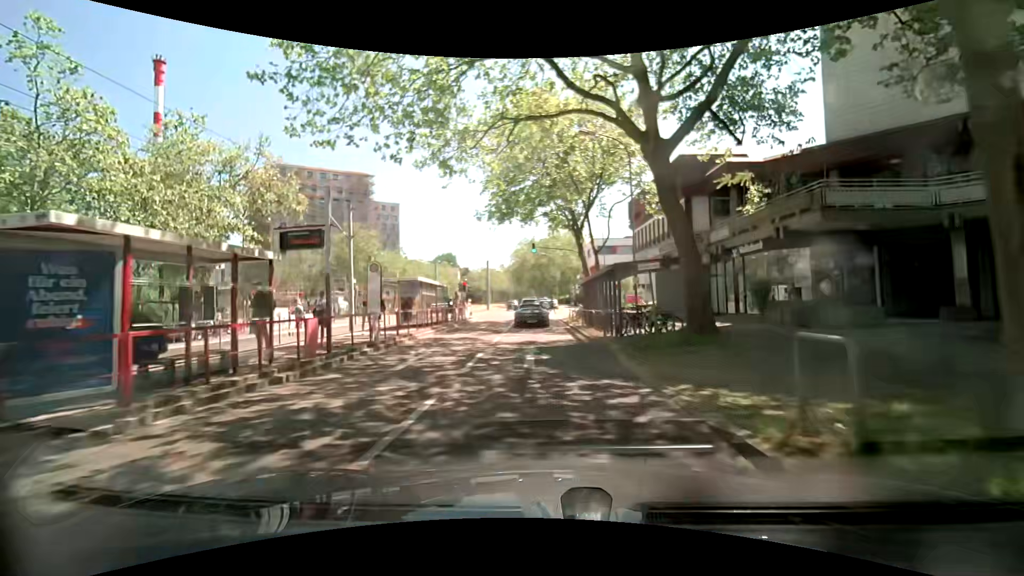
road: tertiary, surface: asphalt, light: Day
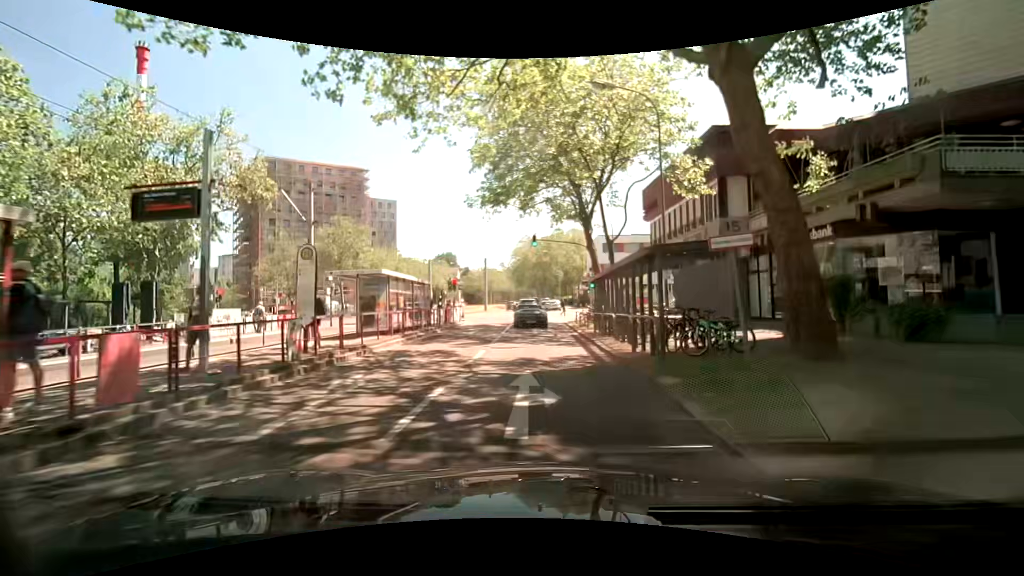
(-0.1, +5.3) m; 0°
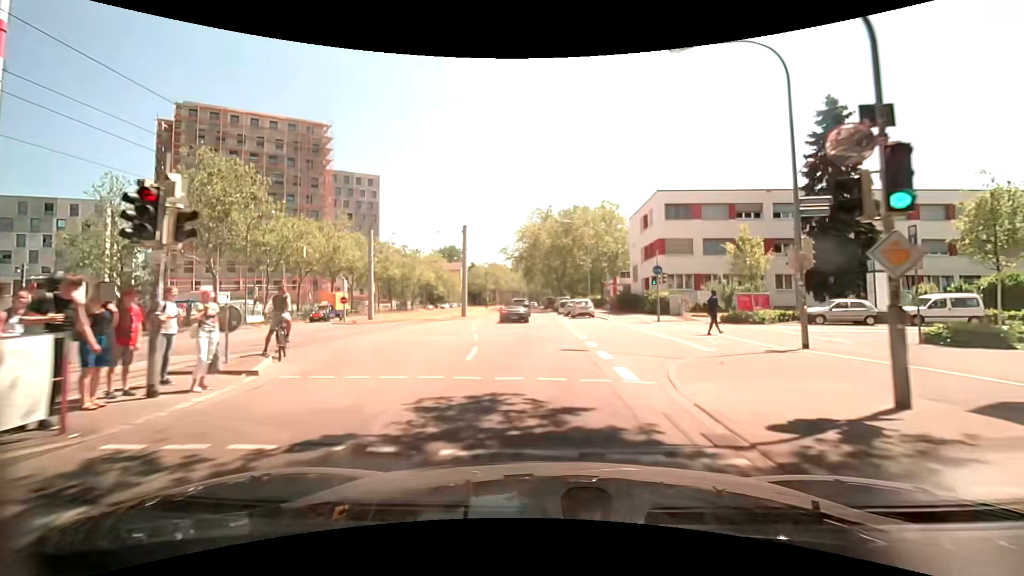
(-0.7, +29.5) m; -2°
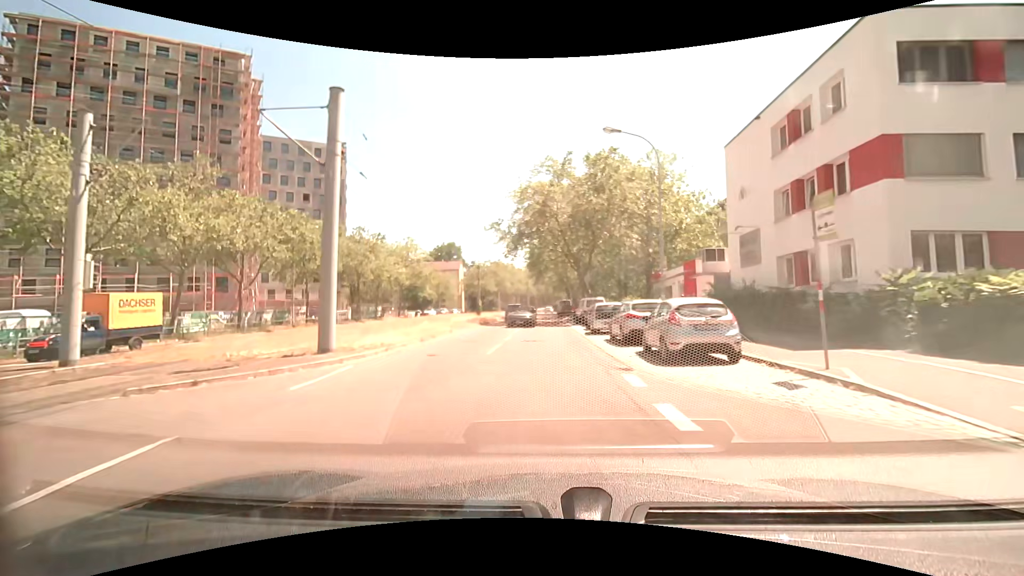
(-0.2, +27.1) m; -1°
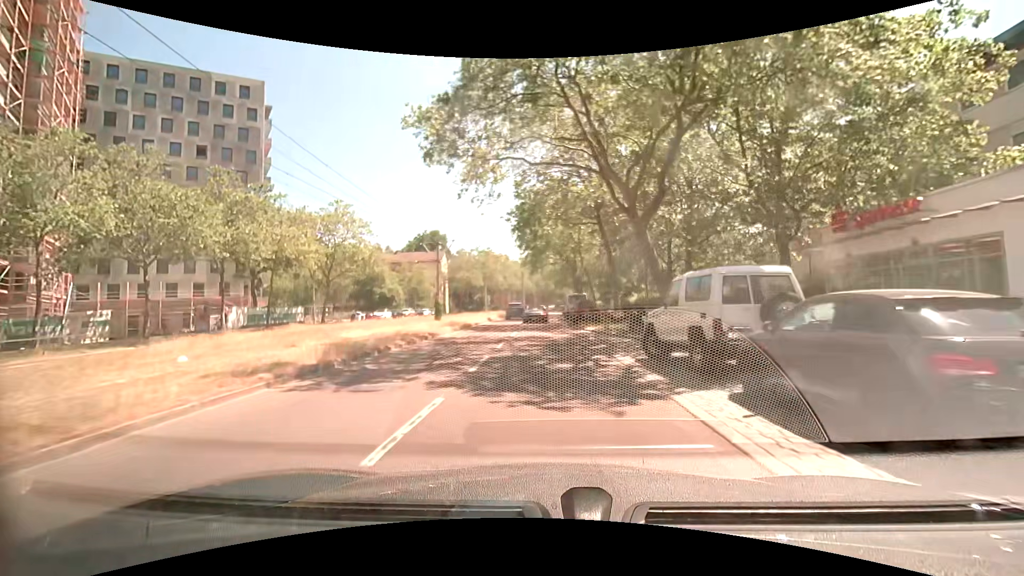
(+0.1, +27.8) m; 0°
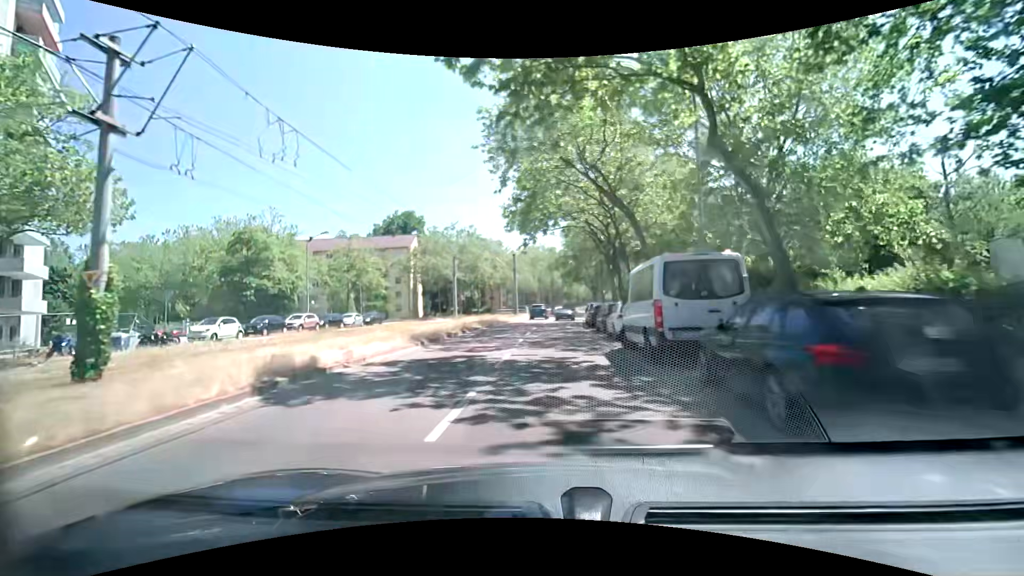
(-0.3, +35.0) m; -1°
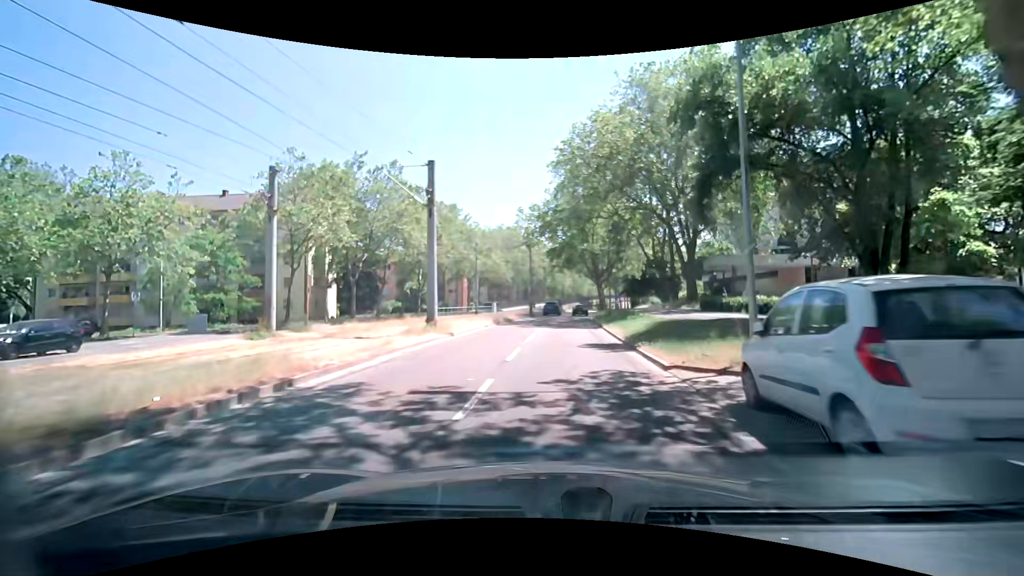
(+0.4, +35.9) m; +2°
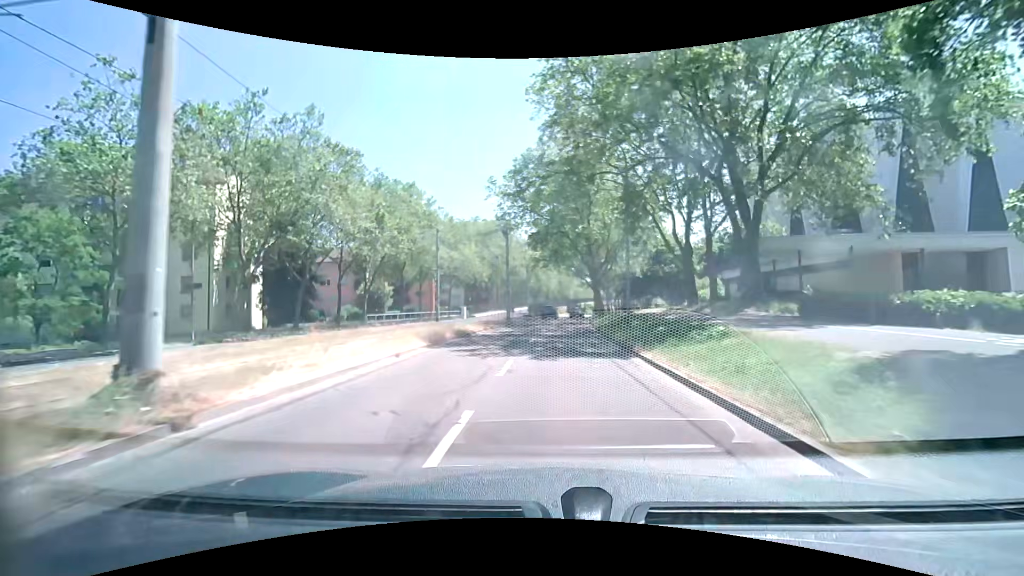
(+0.3, +14.6) m; +2°
(0, +10) (+1, +20) (+1, +30) (+2, +40) (+3, +50) (+4, +60) (+5, +70) (+6, +80) (+7, +90) (+9, +100) m
